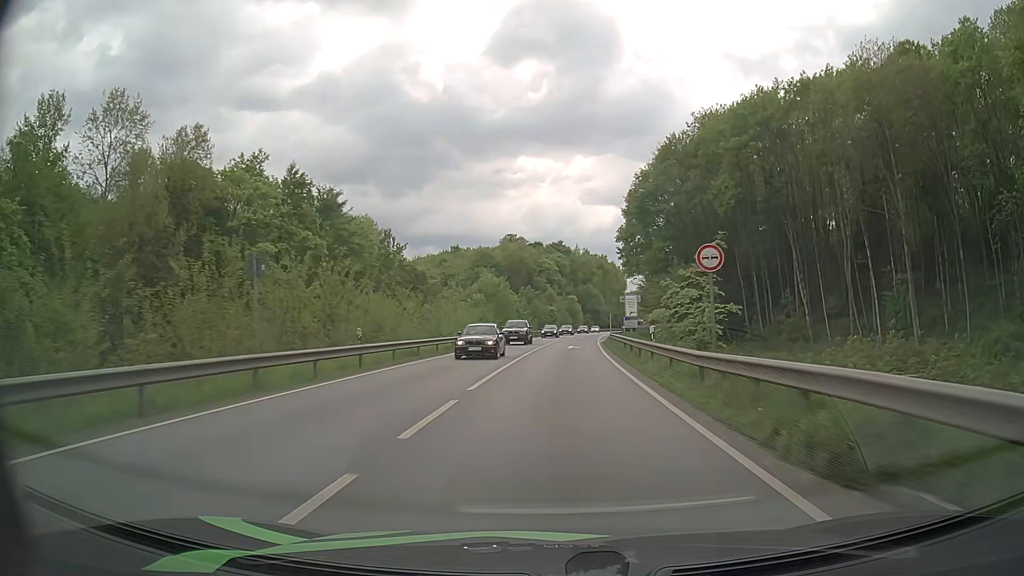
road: primary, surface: asphalt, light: Day
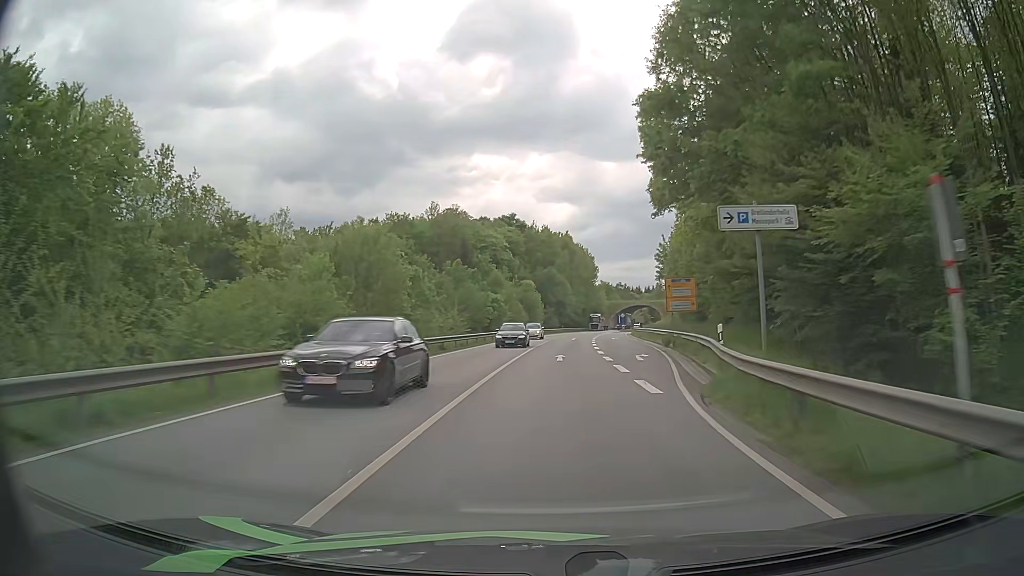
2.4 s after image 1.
(+1.6, +49.7) m; +4°
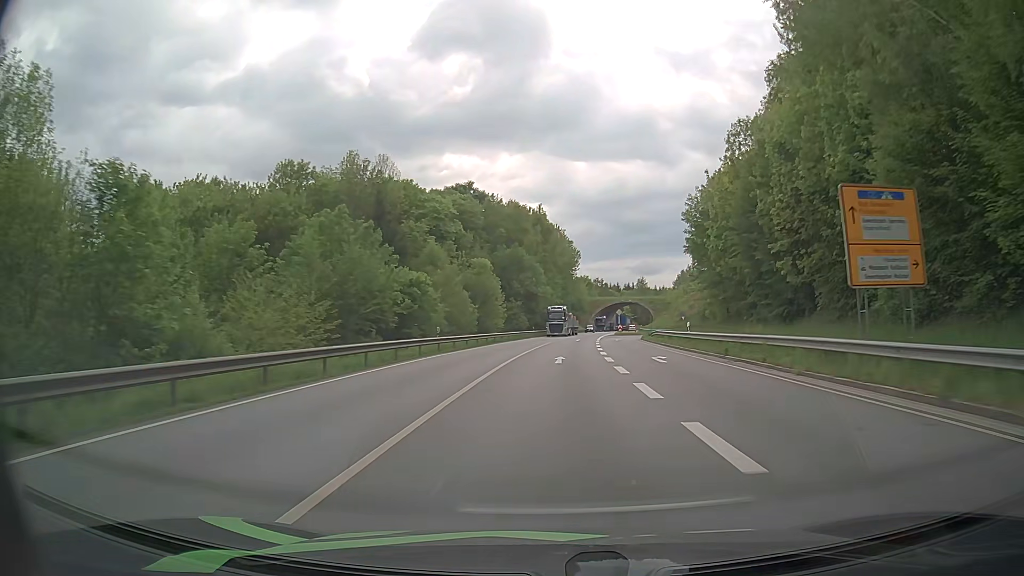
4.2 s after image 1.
(+0.7, +37.2) m; +2°
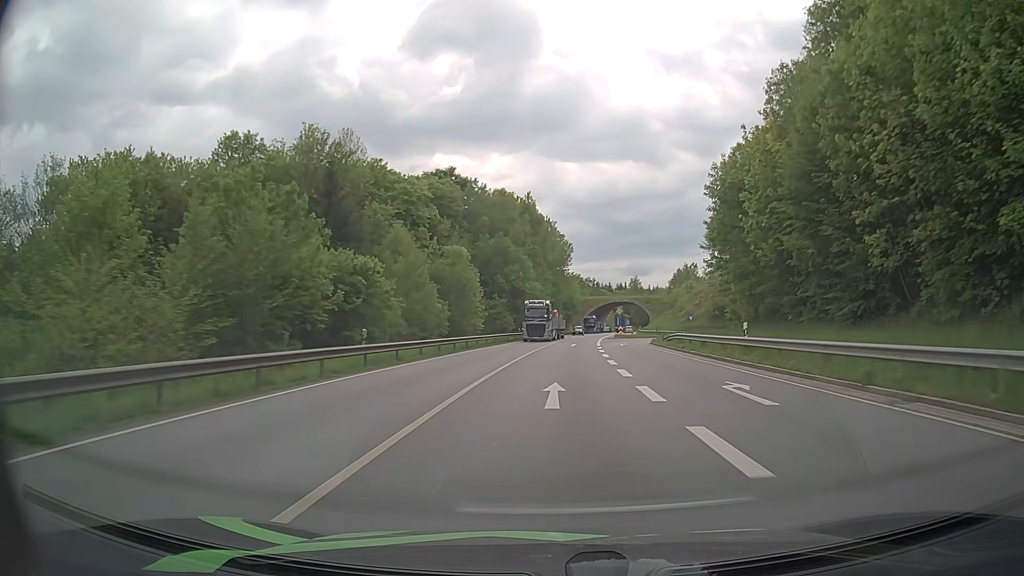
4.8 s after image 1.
(+0.1, +12.4) m; +1°
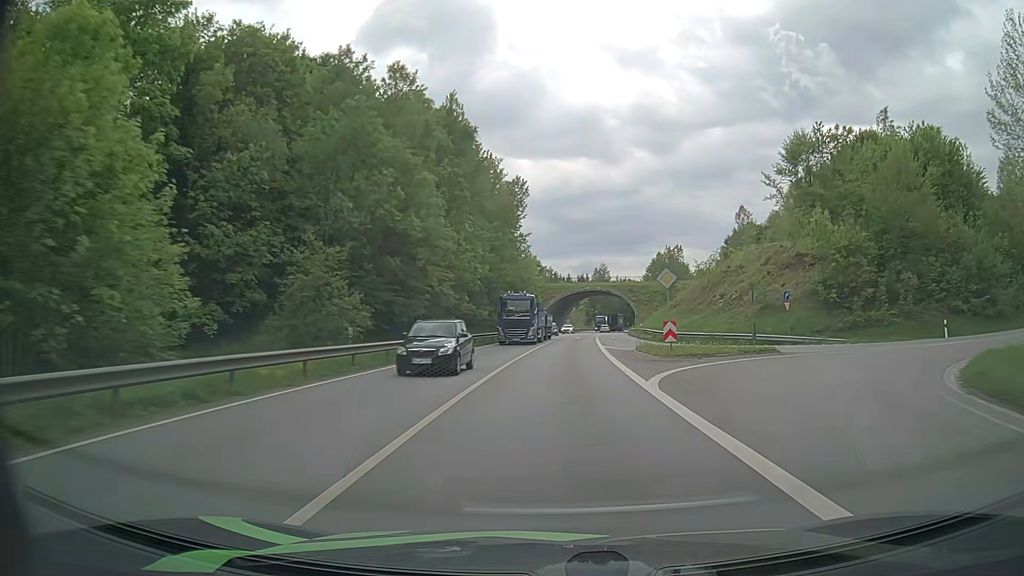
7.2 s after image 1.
(+1.7, +49.4) m; +4°
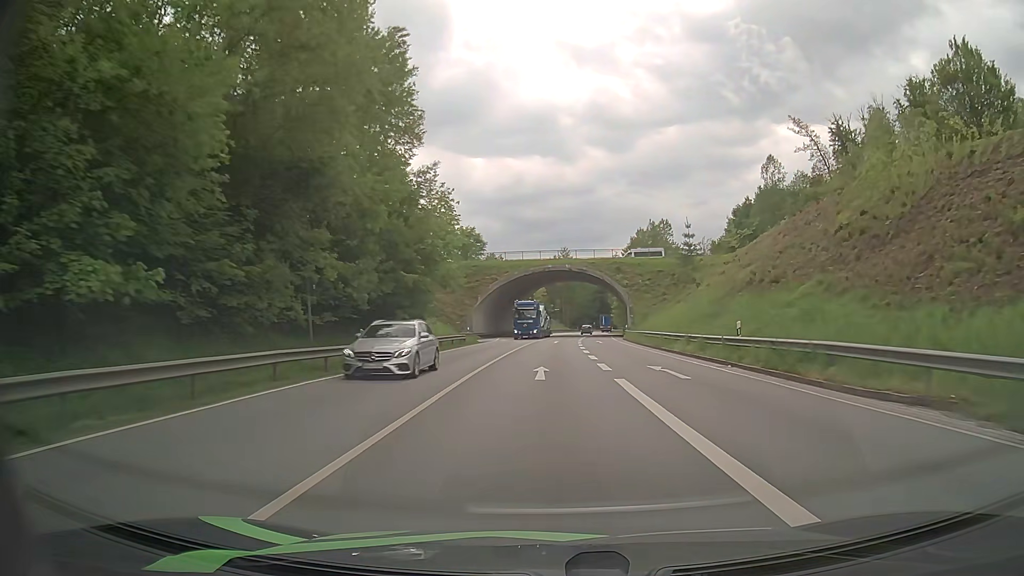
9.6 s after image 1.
(+1.9, +48.9) m; +4°
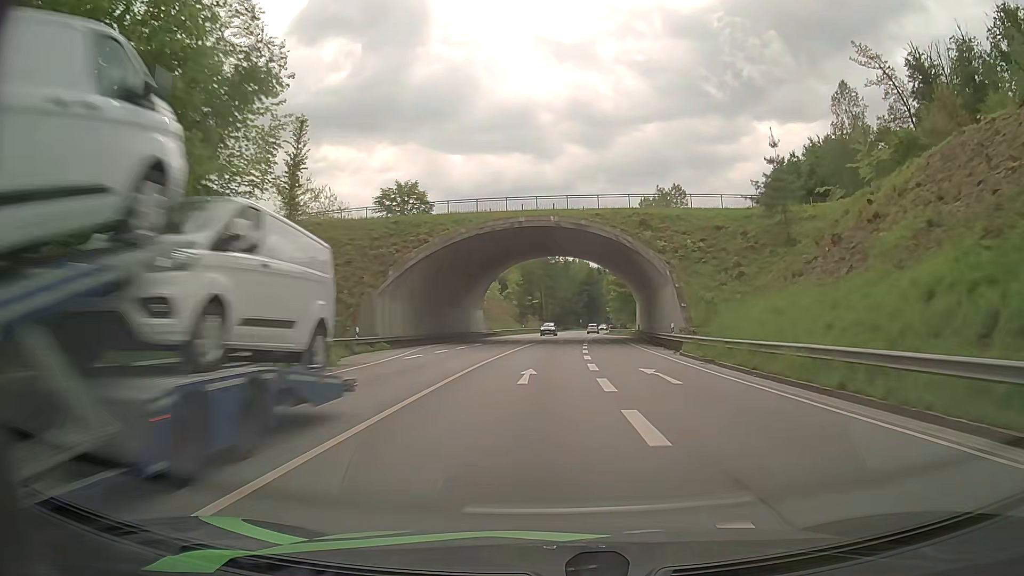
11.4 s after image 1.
(+0.4, +36.0) m; +1°
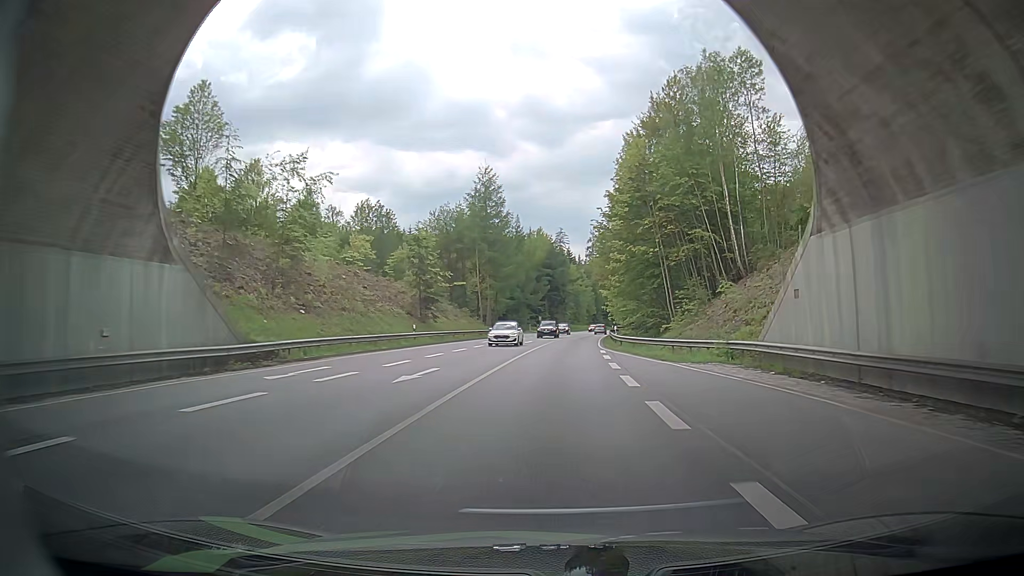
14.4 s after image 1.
(+1.6, +59.1) m; +3°
(0, +10) (0, +20) (+1, +30) (+1, +40) (+2, +50) (+3, +60) (+4, +70) (+5, +80) (+7, +90) (+8, +100) m
